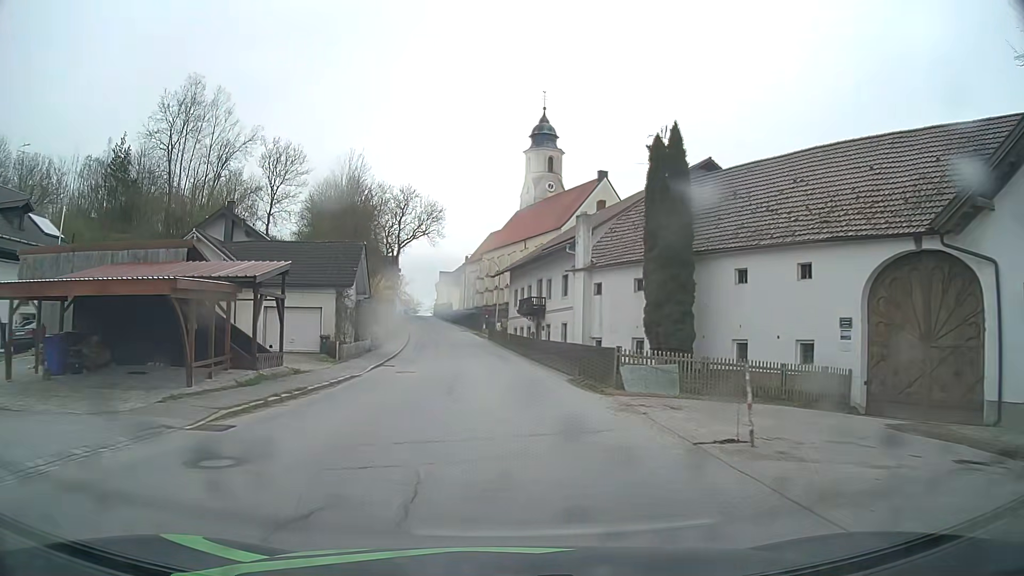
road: secondary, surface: asphalt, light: Day
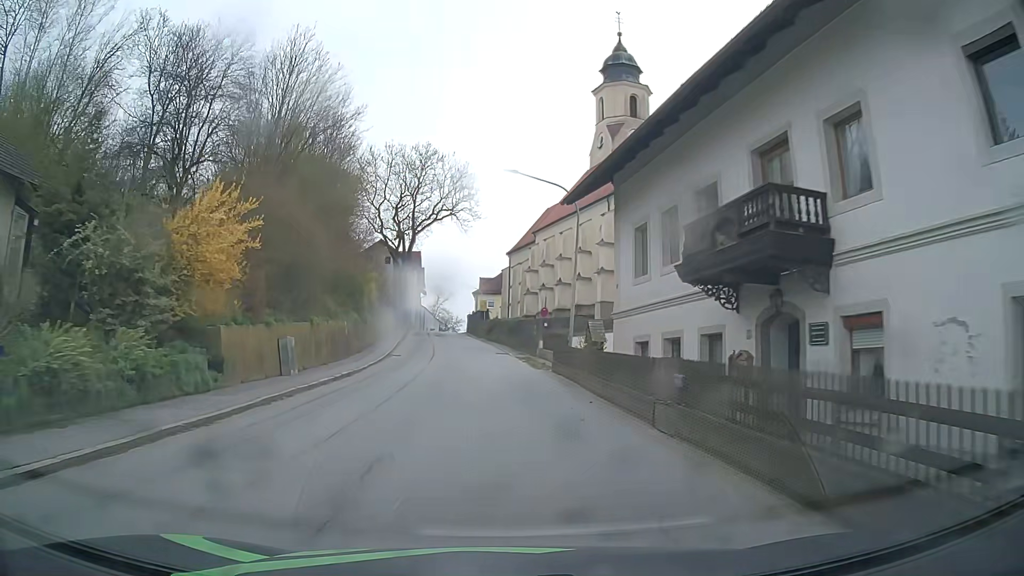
(-1.2, +35.4) m; -5°
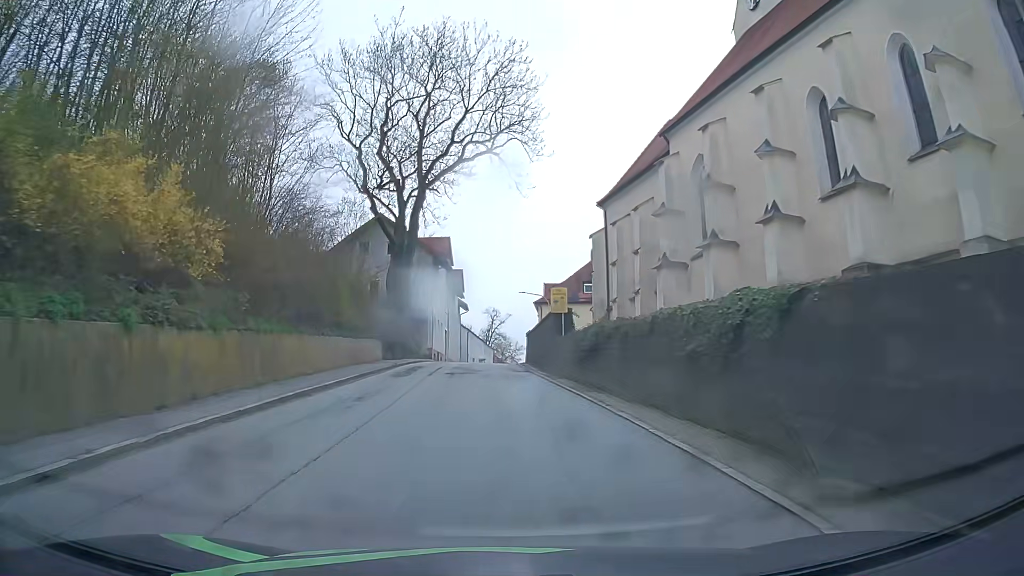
(-1.4, +35.7) m; -5°
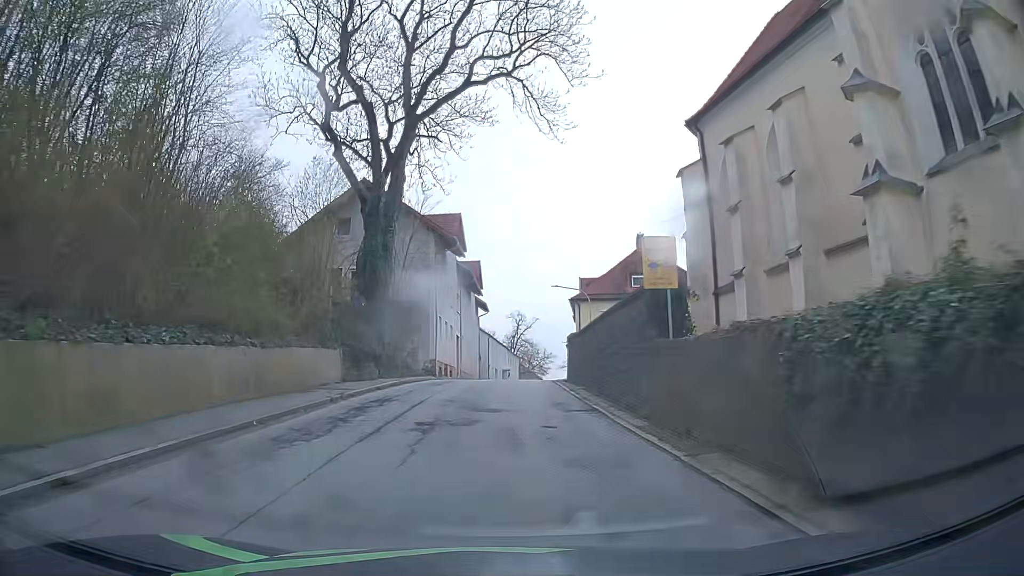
(-0.3, +14.4) m; -2°
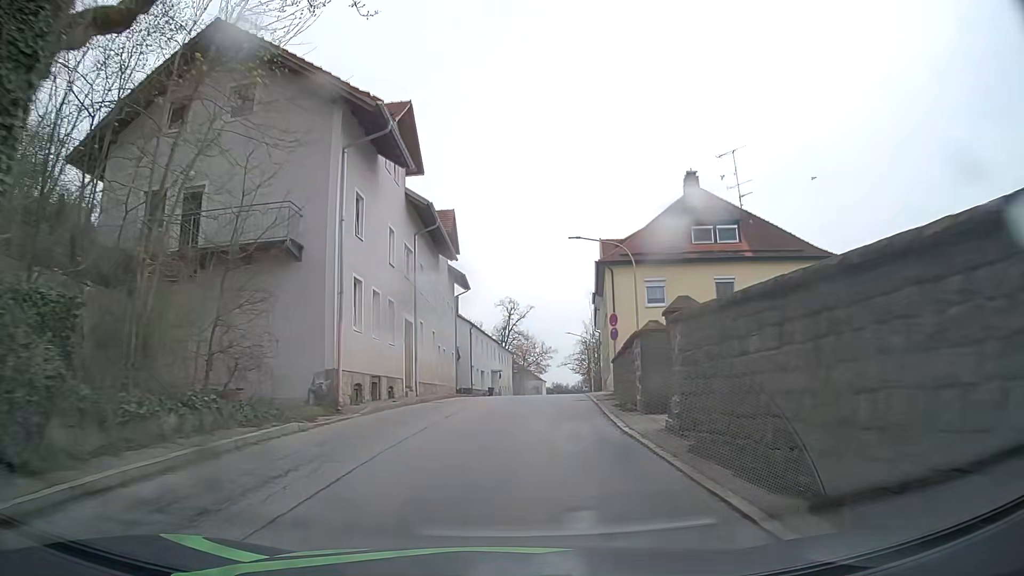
(0.0, +21.2) m; +1°
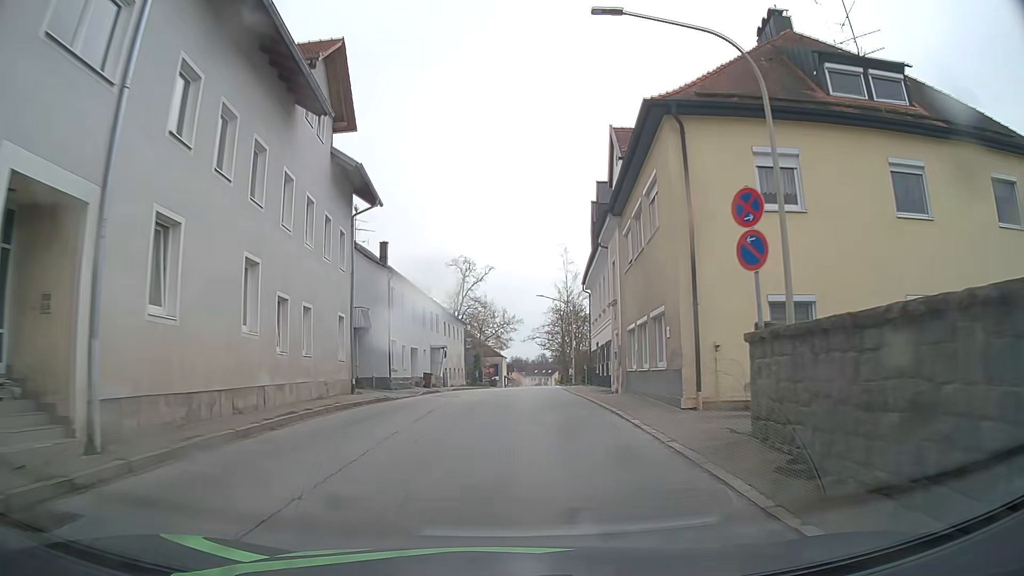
(+0.7, +20.5) m; +4°
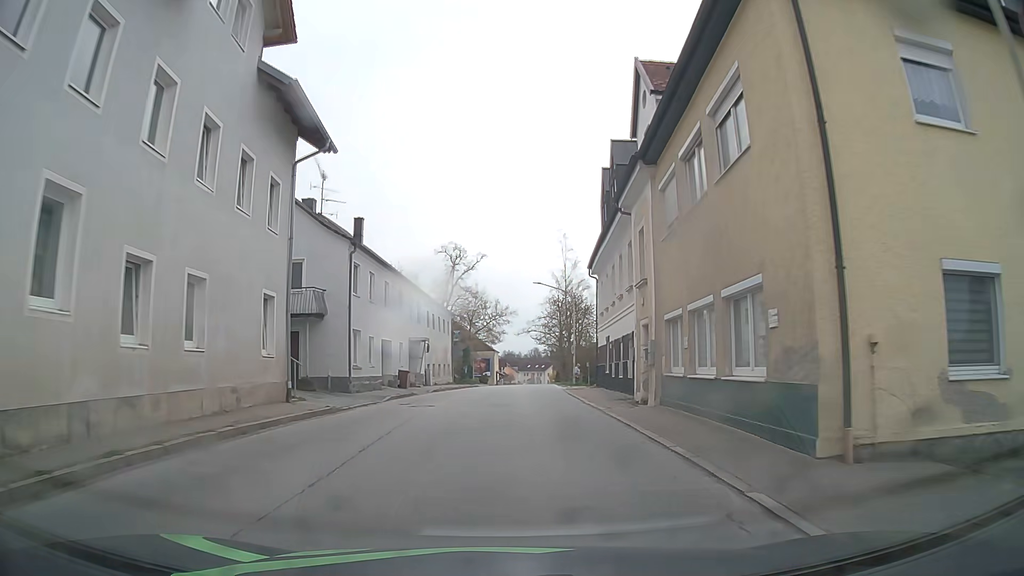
(0.0, +6.6) m; 0°
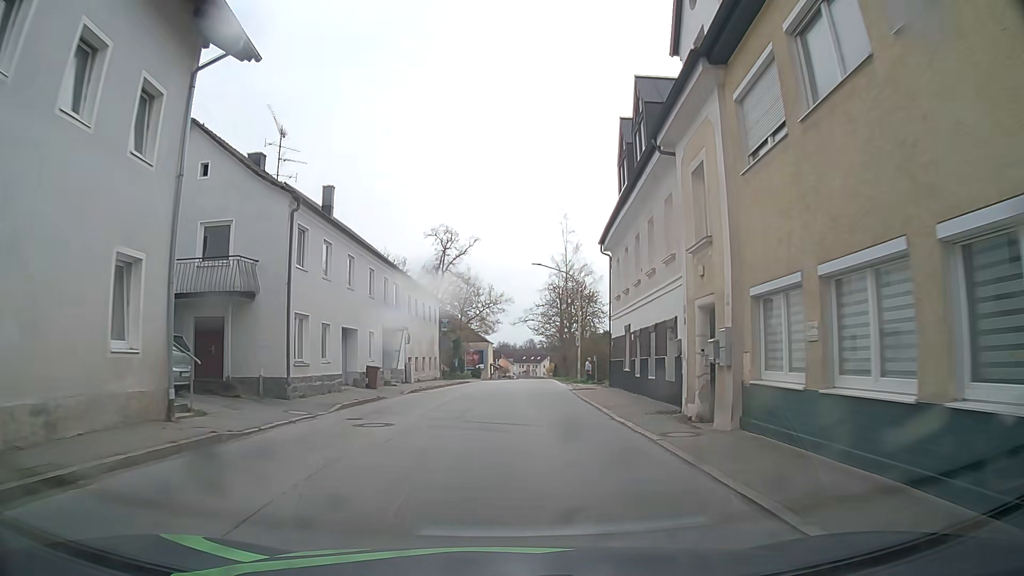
(0.0, +6.5) m; +1°
(0, +10) (0, +20) (0, +30) (+1, +40) (+1, +50) (+2, +60) (+2, +70) (+2, +80) (+3, +90) (+3, +100) m
